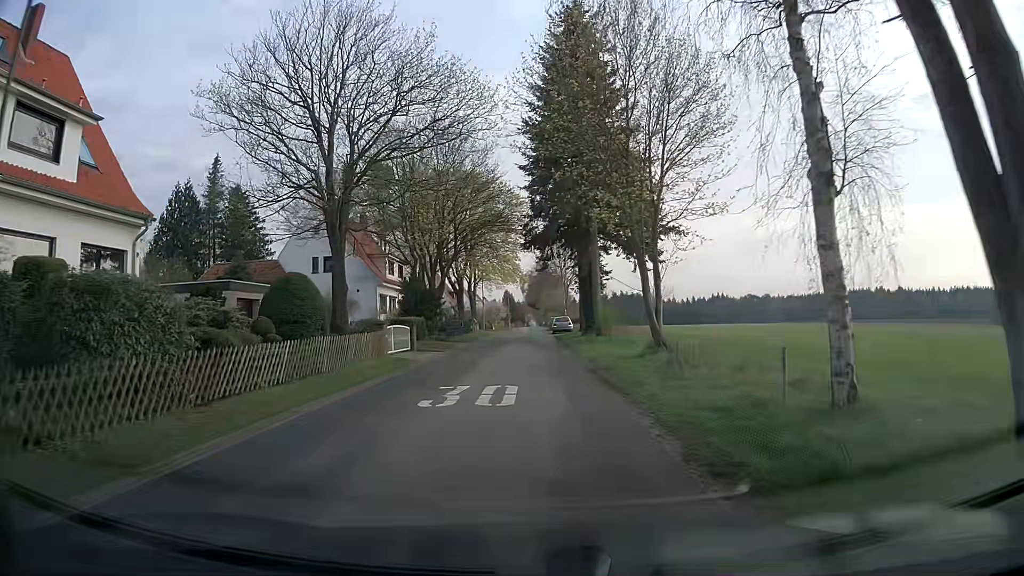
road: unclassified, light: Day
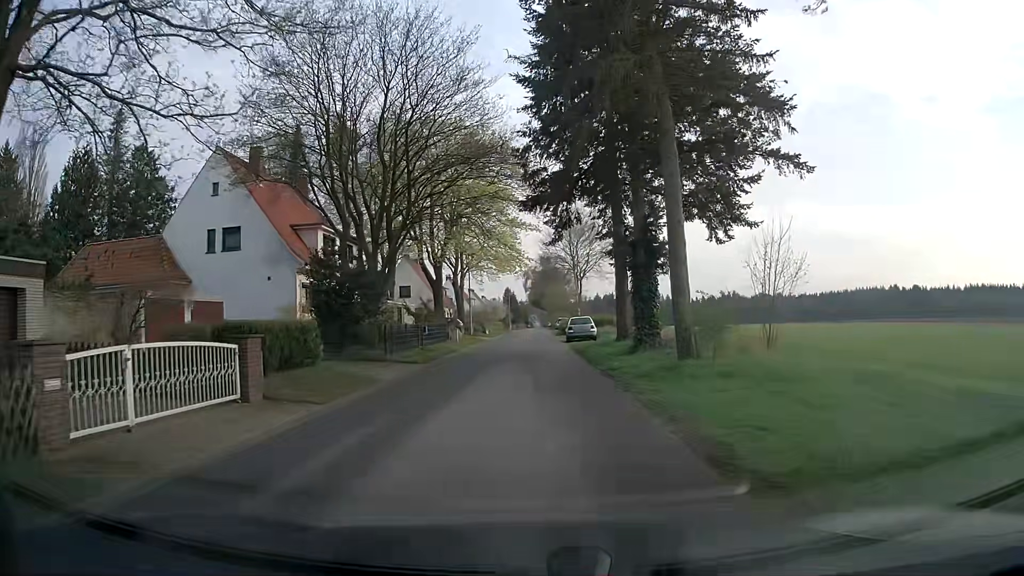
(-0.1, +17.9) m; 0°
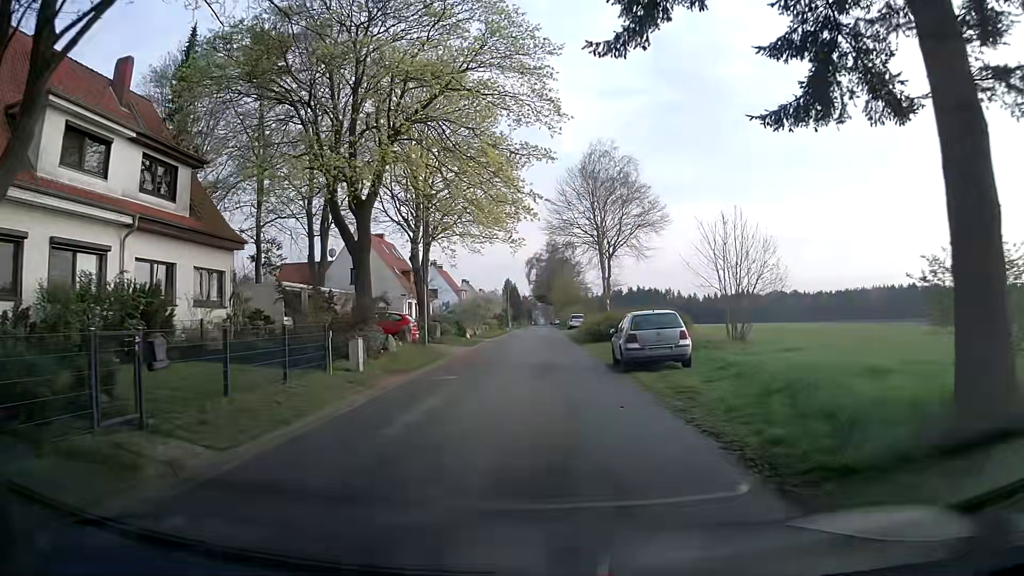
(-0.1, +22.5) m; 0°
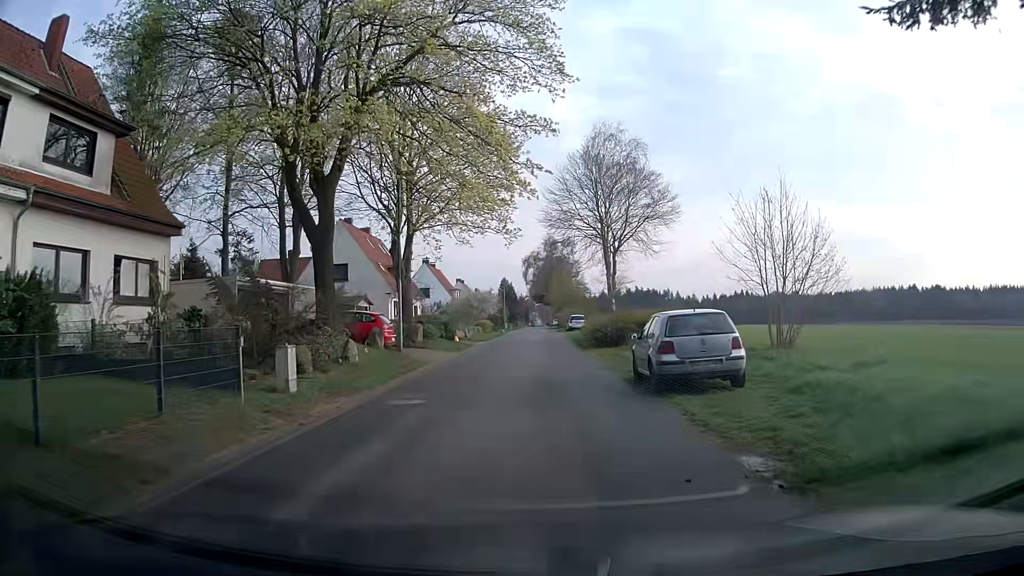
(0.0, +4.5) m; 0°
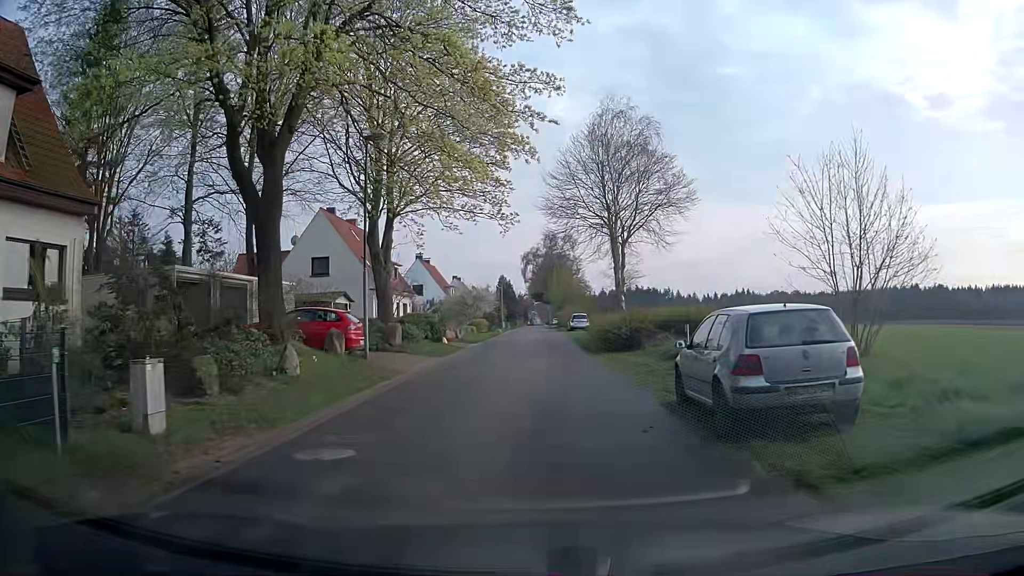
(0.0, +4.5) m; +1°
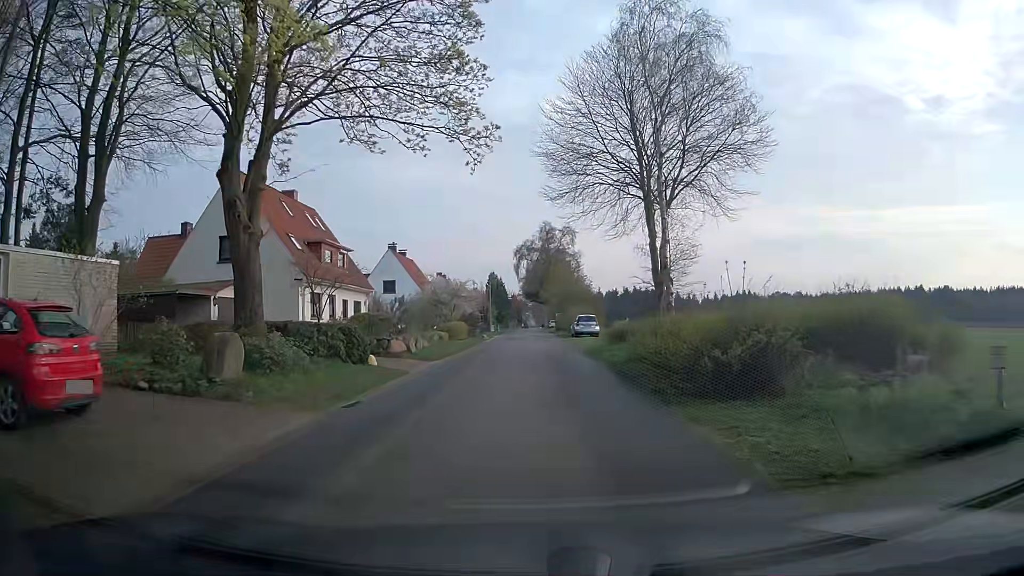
(-0.1, +13.6) m; 0°
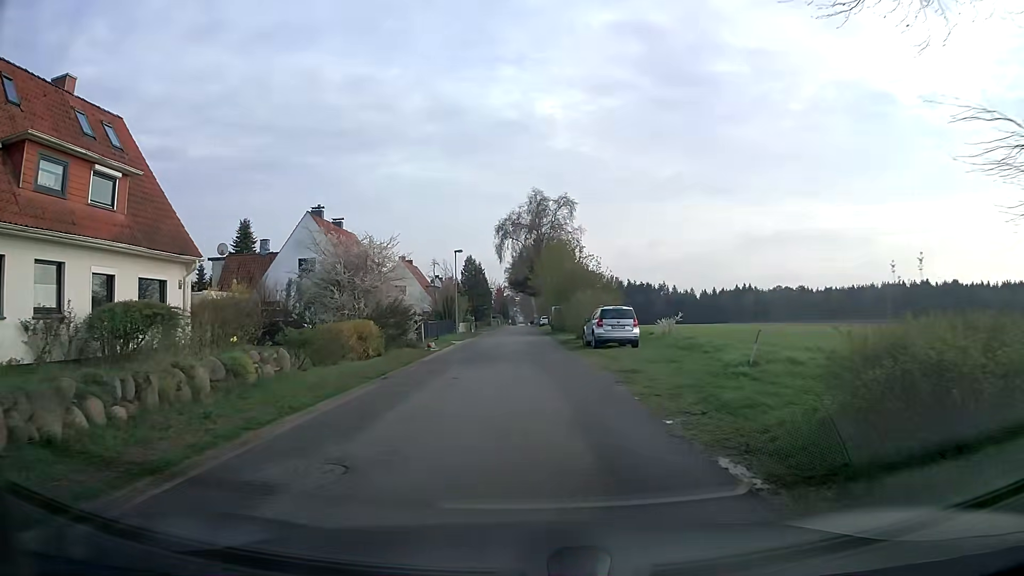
(+0.1, +22.5) m; 0°
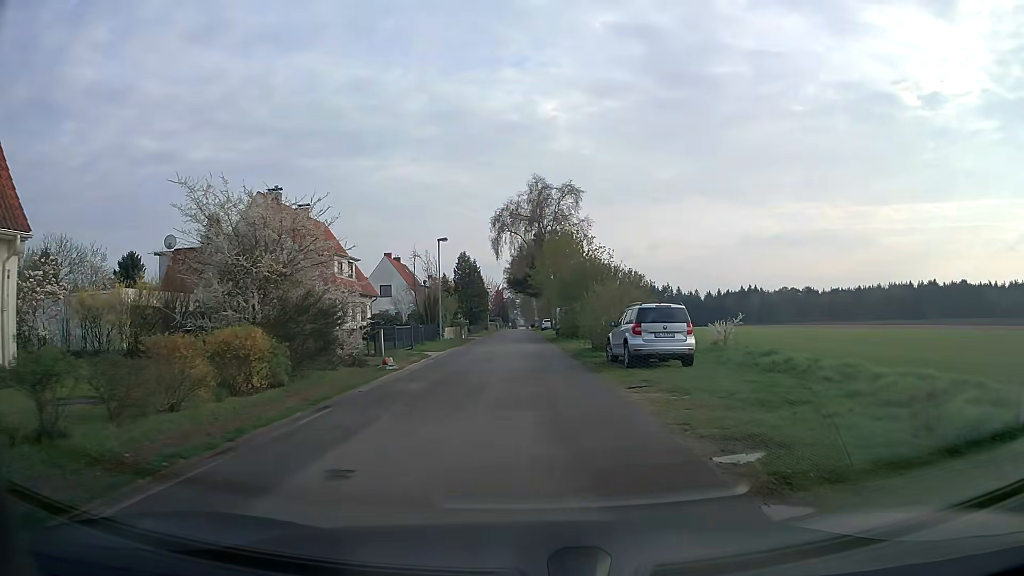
(0.0, +9.0) m; 0°
(0, +10) (0, +20) (0, +30) (0, +40) (-1, +50) (-1, +60) (-1, +70) (-1, +80) (-1, +90) (-1, +100) m
